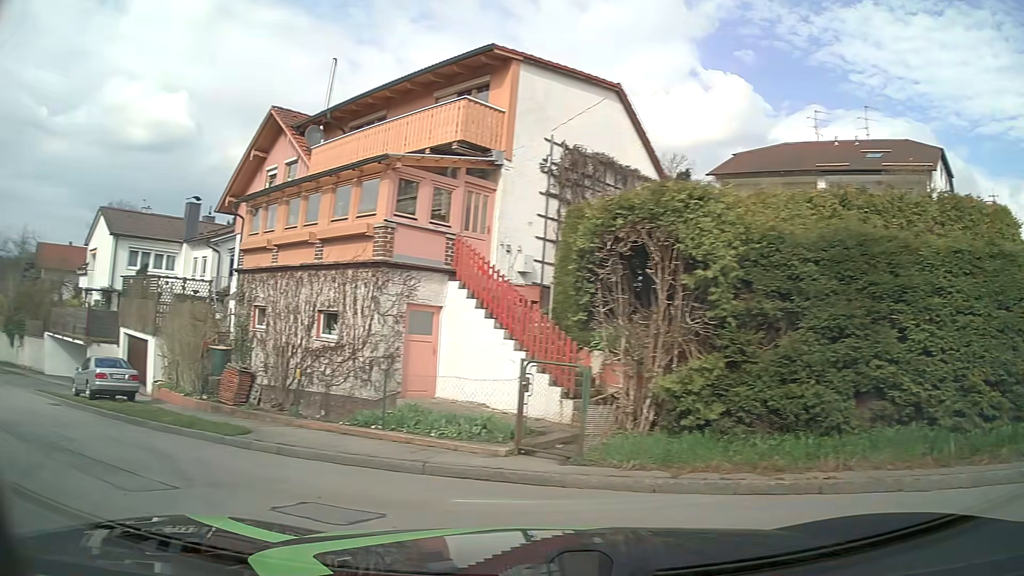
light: Day
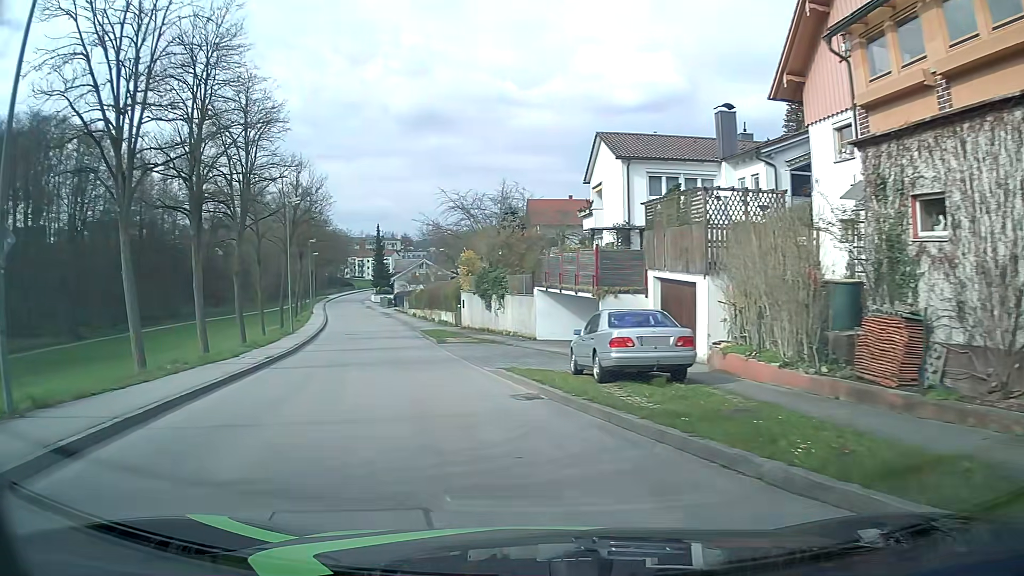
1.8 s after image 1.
(-4.3, +8.4) m; -44°
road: unclassified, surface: asphalt
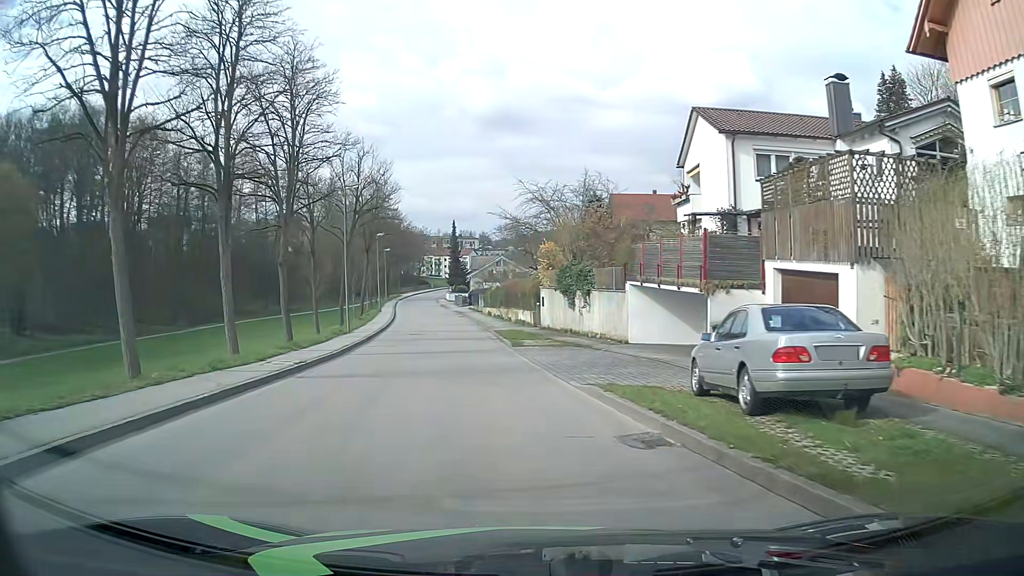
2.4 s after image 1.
(-0.3, +4.6) m; -6°
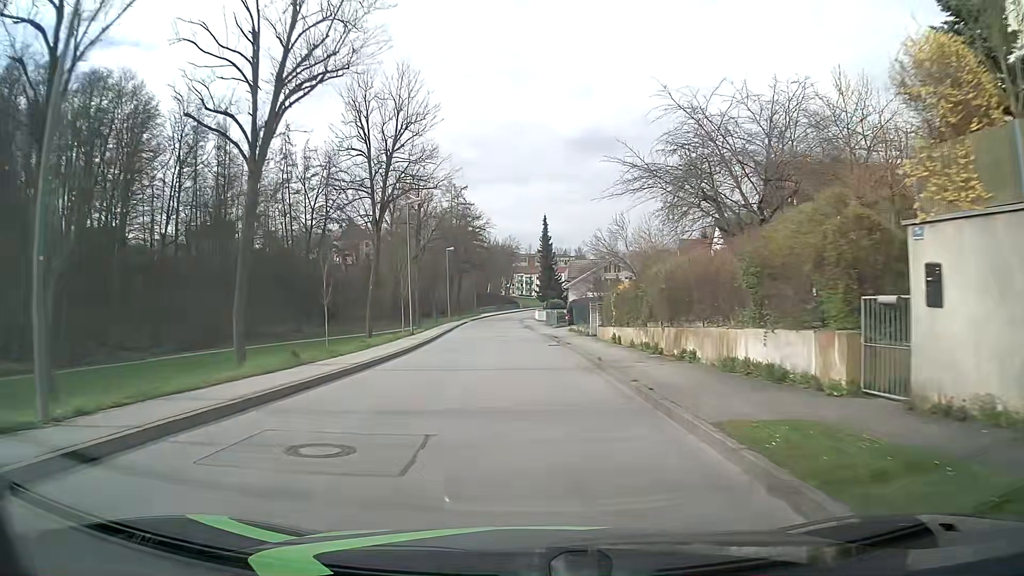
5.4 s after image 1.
(-3.1, +29.7) m; -8°
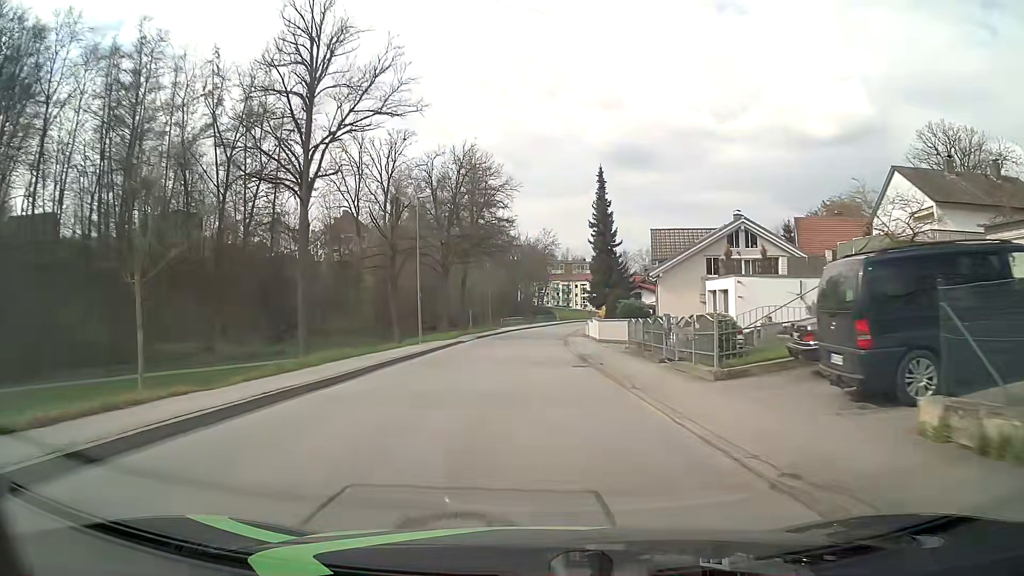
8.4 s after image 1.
(-1.4, +36.4) m; -3°
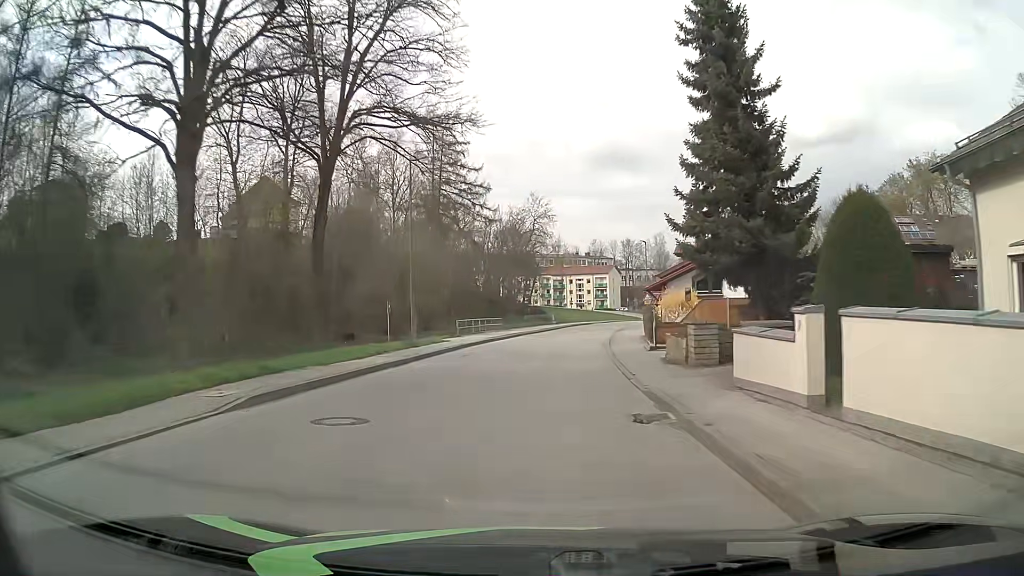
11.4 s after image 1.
(0.0, +39.0) m; +1°
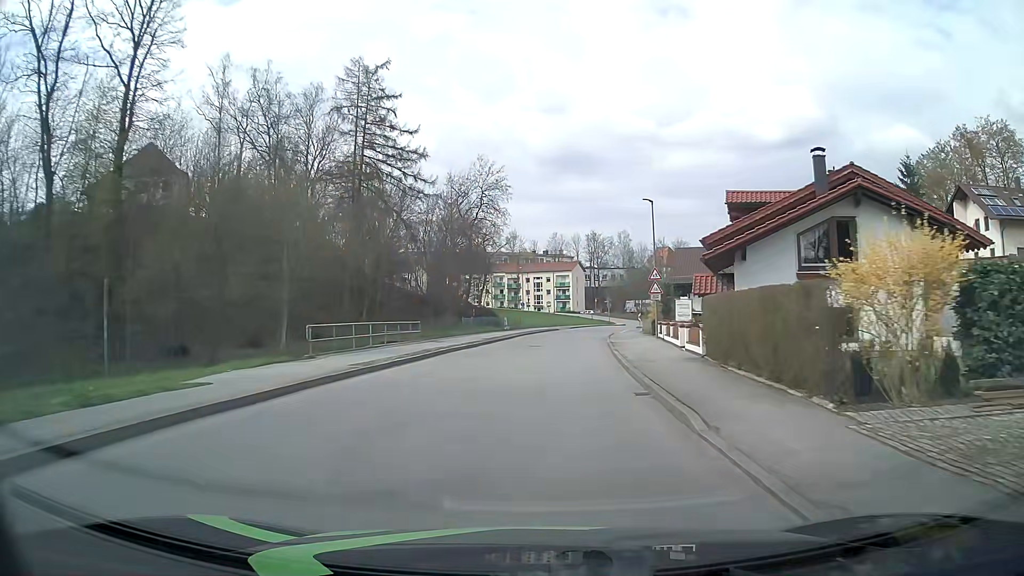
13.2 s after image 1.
(+0.8, +23.5) m; +4°
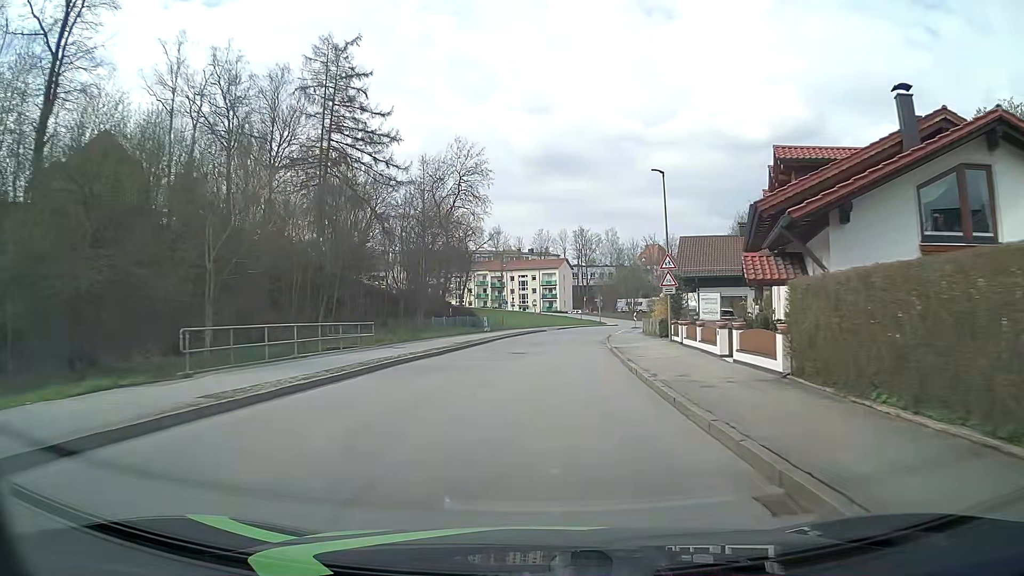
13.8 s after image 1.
(+0.1, +7.8) m; +1°
(0, +10) (+1, +20) (+1, +30) (+2, +40) (+3, +50) (+5, +60) (+7, +70) (+10, +79) (+14, +88) (+19, +97) m
